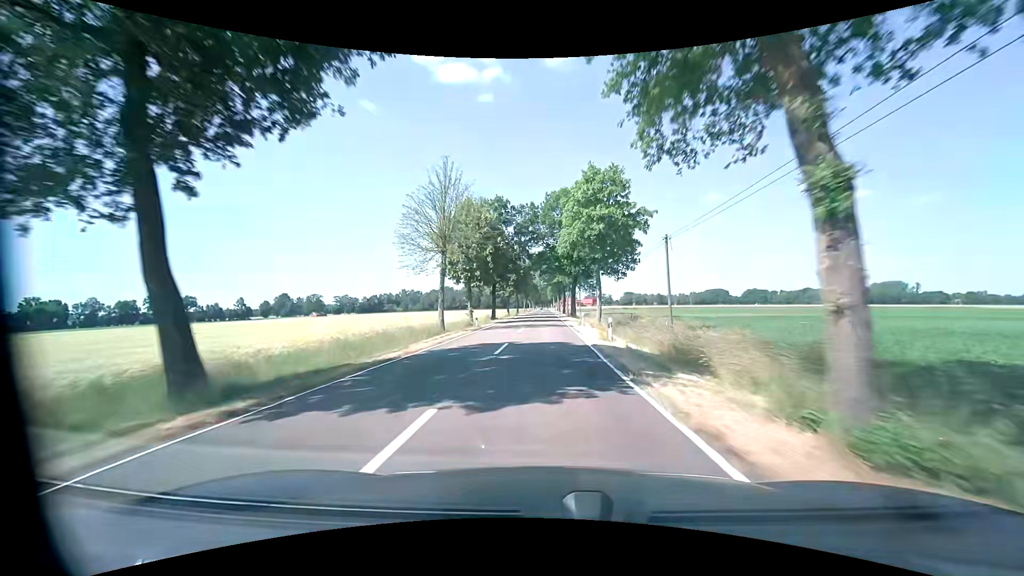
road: tertiary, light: Day
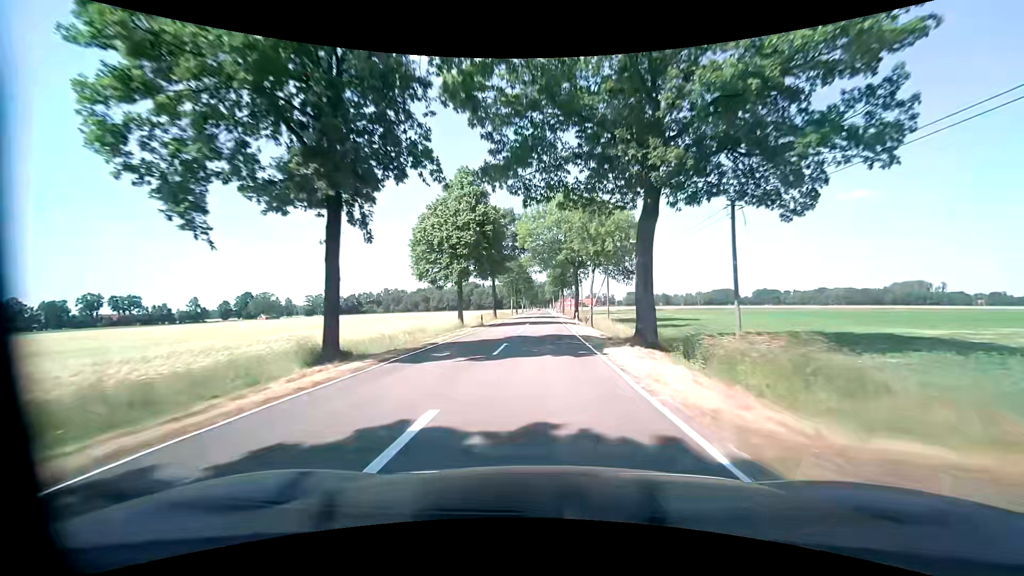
(0.0, +47.4) m; 0°
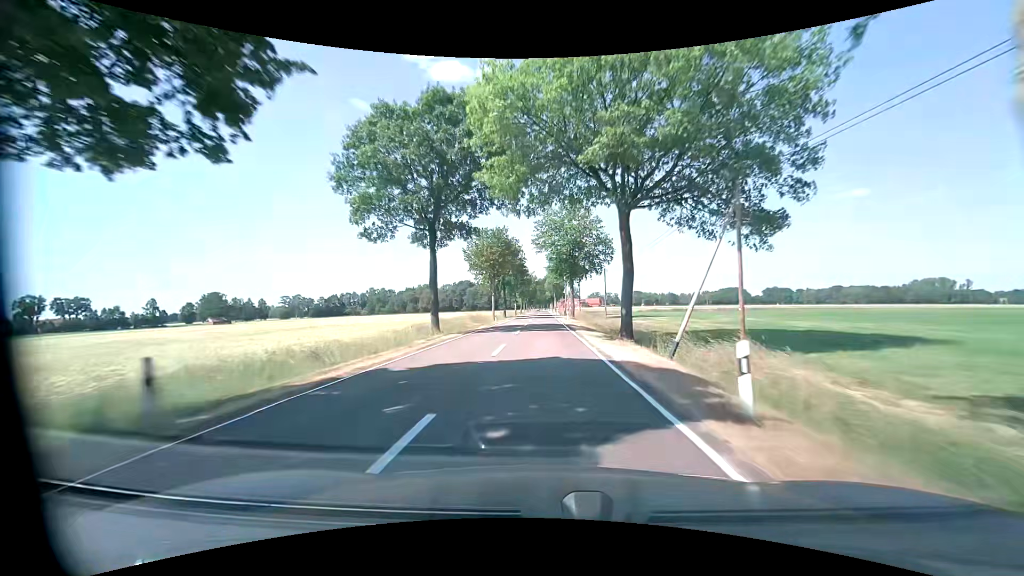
(+0.1, +35.6) m; 0°
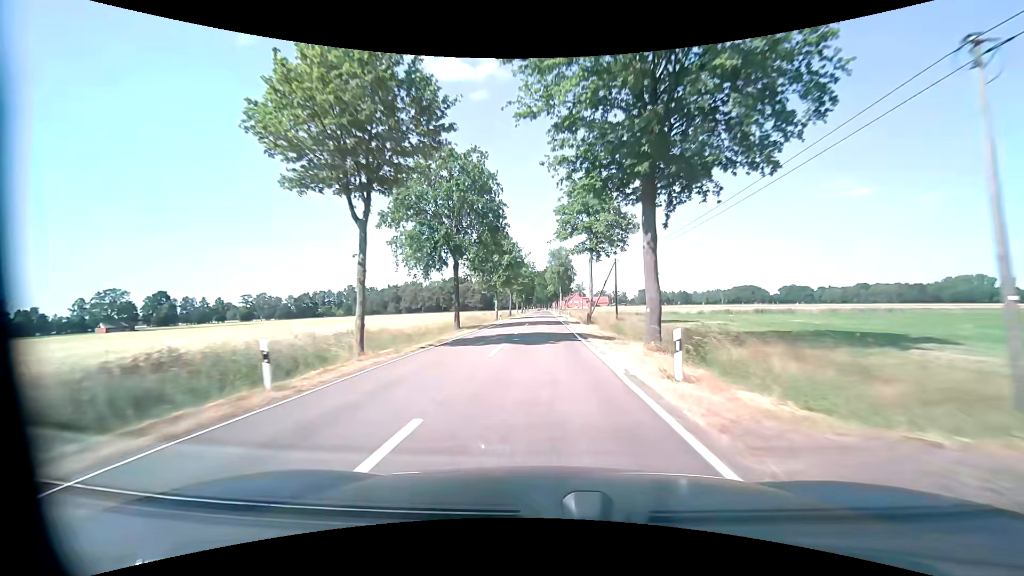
(0.0, +47.4) m; 0°
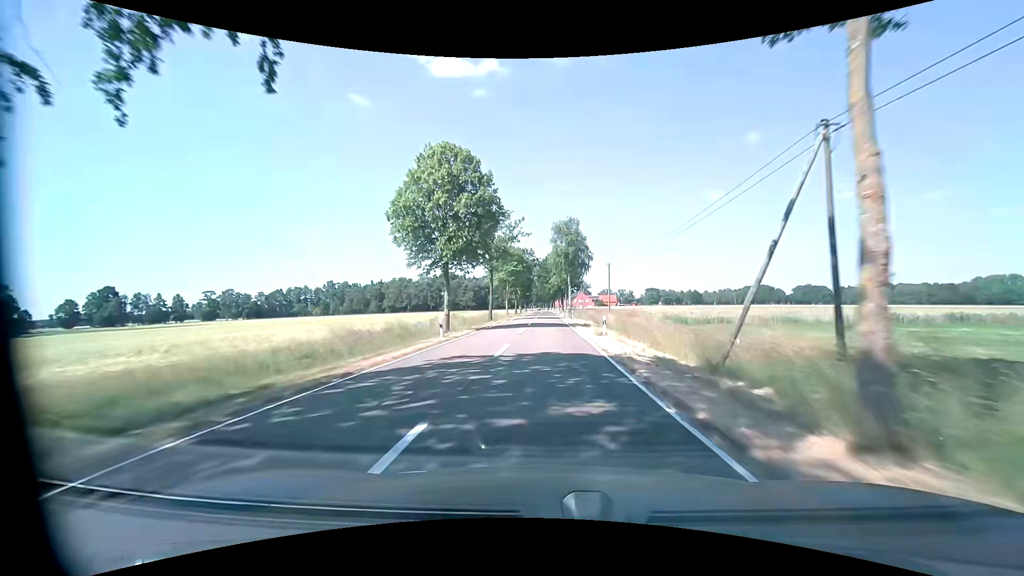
(-0.1, +35.5) m; 0°
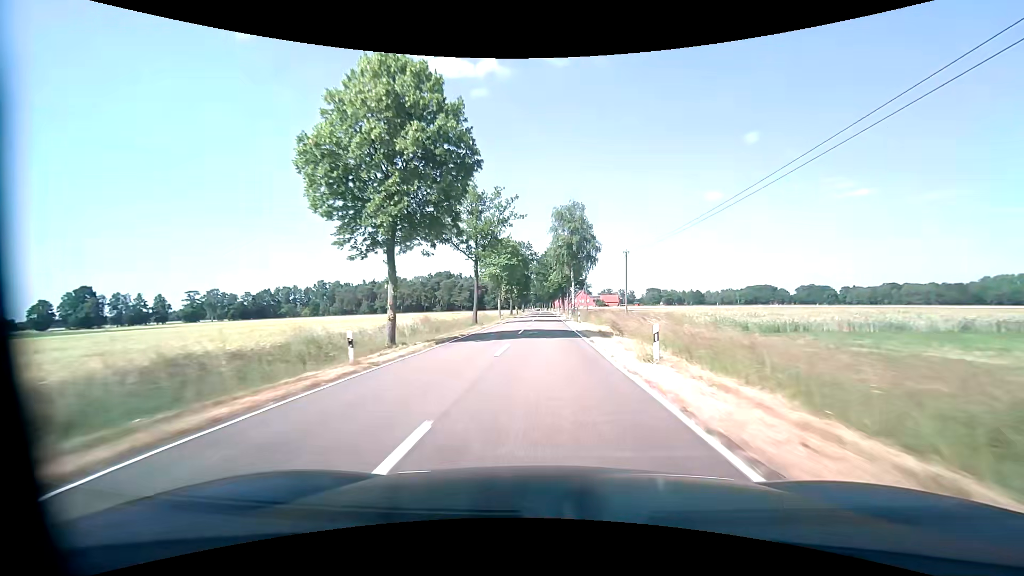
(0.0, +11.8) m; 0°
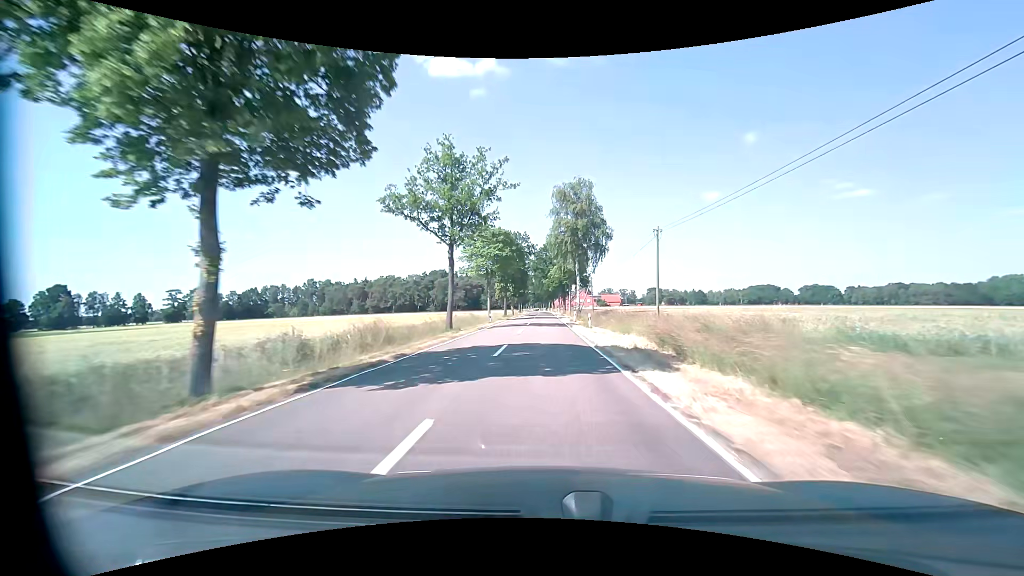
(0.0, +11.8) m; 0°
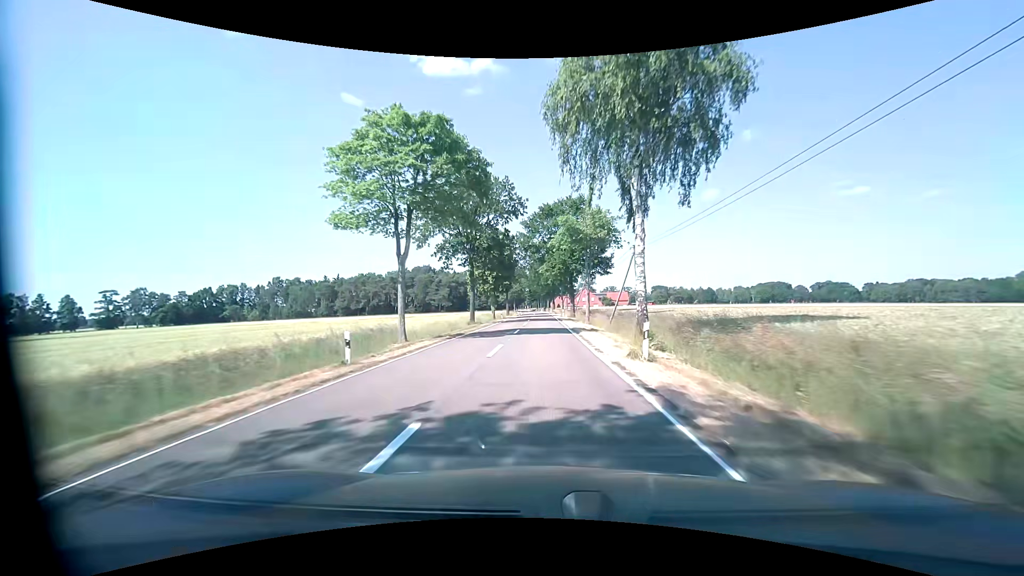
(0.0, +35.5) m; 0°
